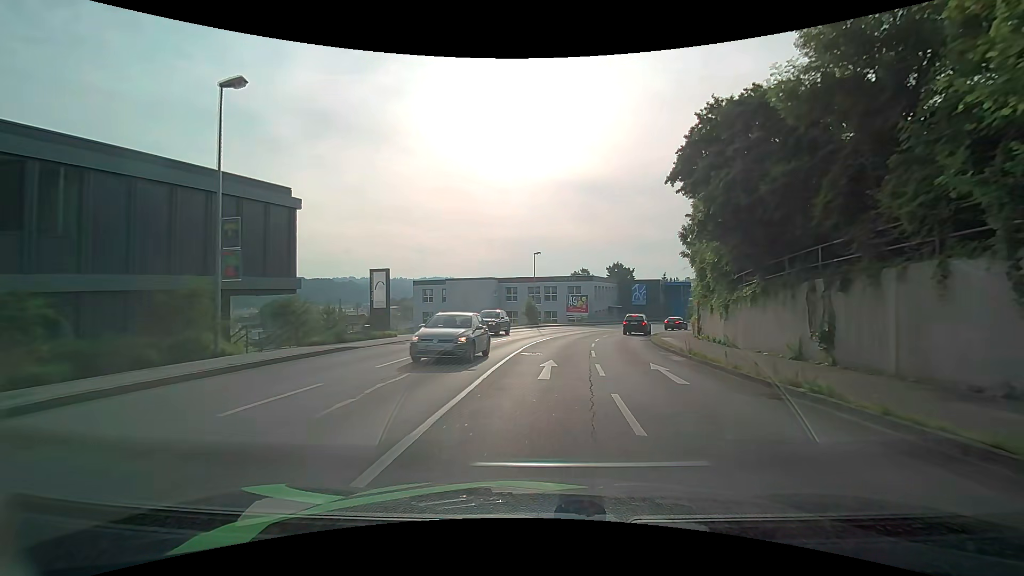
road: tertiary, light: Day
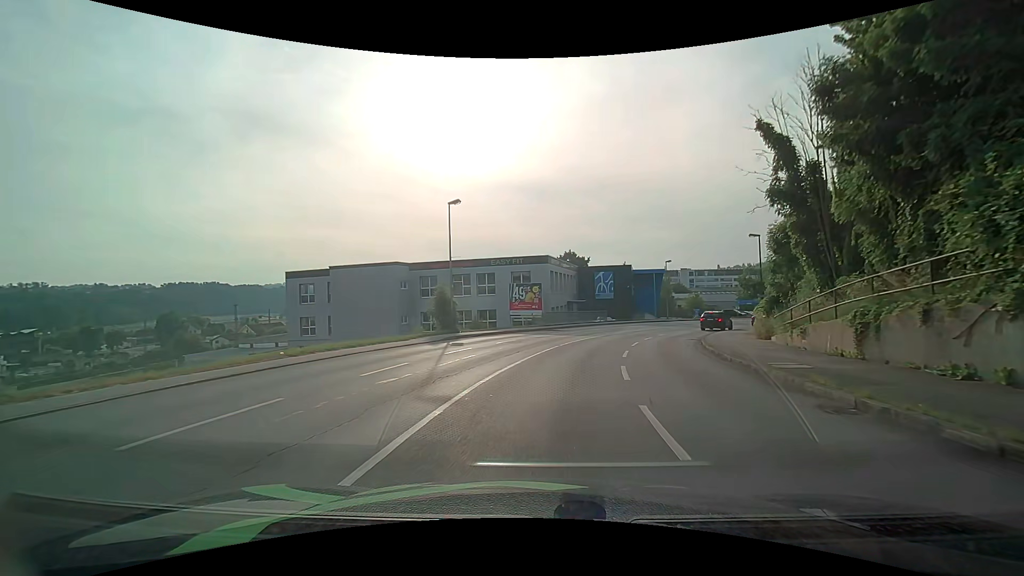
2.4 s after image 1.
(+1.2, +25.1) m; +6°
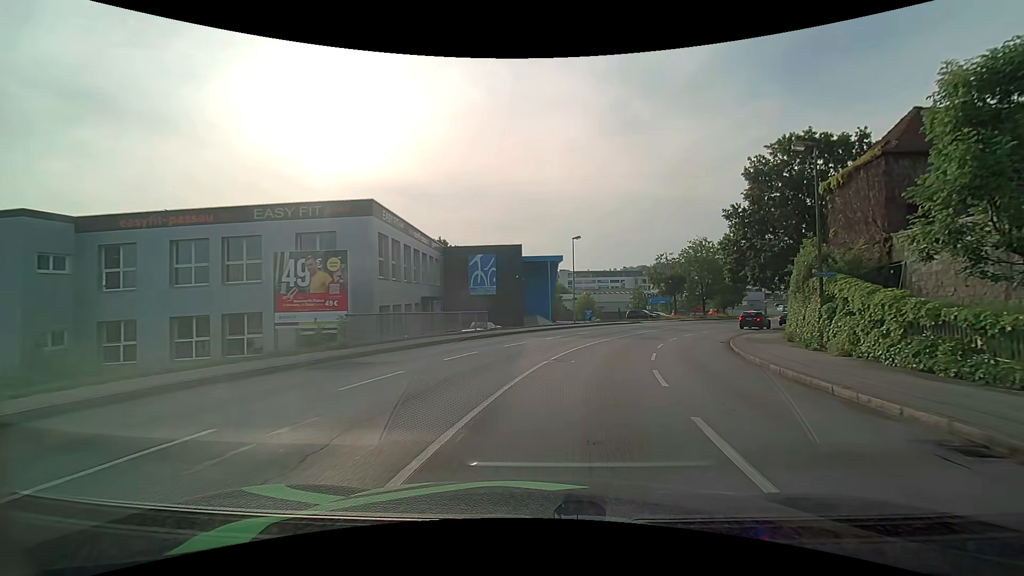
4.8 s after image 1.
(+2.8, +24.9) m; +14°
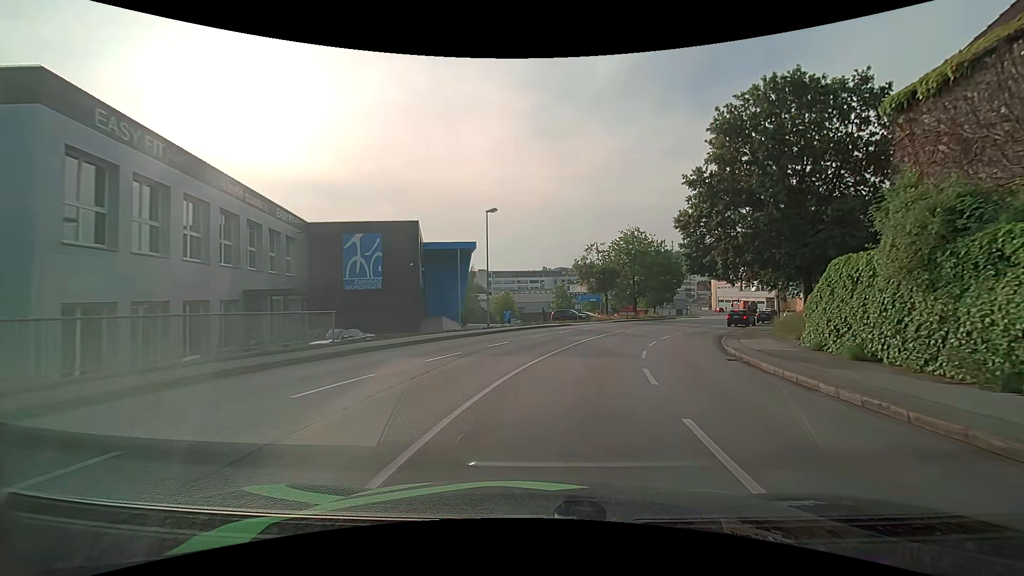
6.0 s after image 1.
(+1.0, +12.4) m; +9°
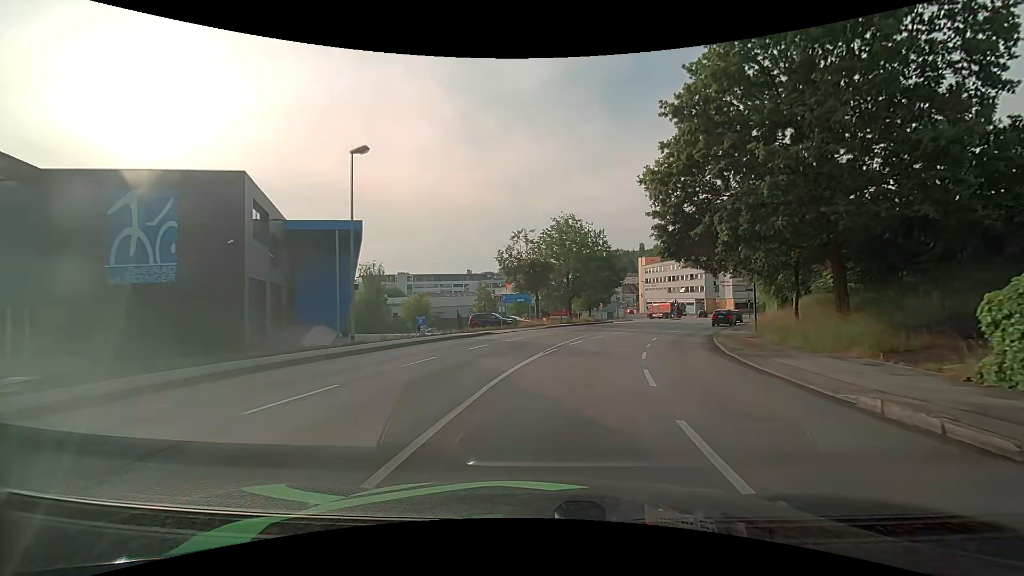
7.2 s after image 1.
(+0.9, +12.5) m; +8°
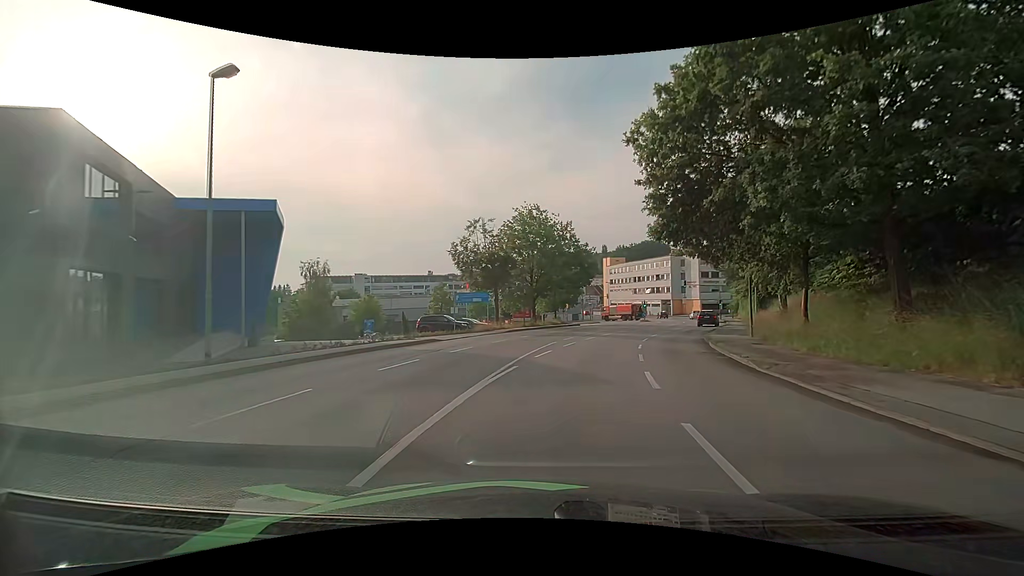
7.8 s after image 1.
(+0.2, +6.4) m; +4°
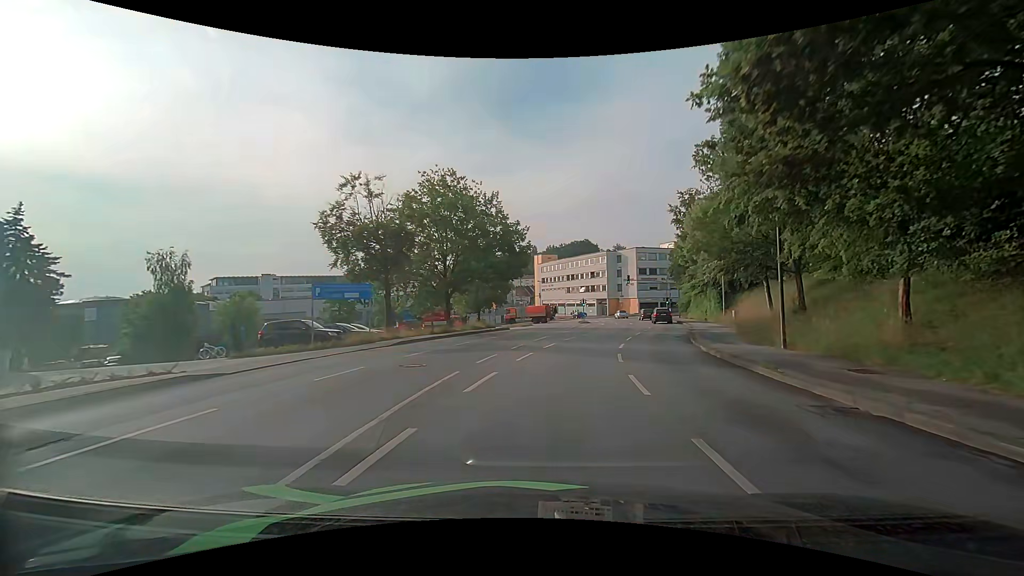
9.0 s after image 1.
(+1.0, +12.9) m; +8°
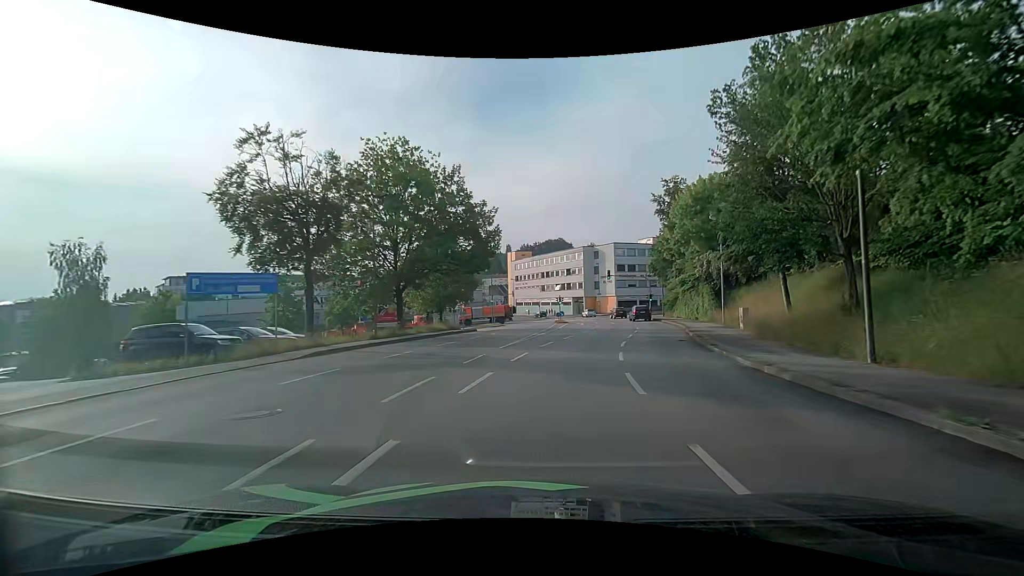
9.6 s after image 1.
(+0.2, +6.5) m; +3°
(0, +10) (+2, +20) (+4, +30) (+6, +39) (+8, +49) (+9, +59) (+9, +69) (+9, +79) (+8, +89) (+6, +99) m
